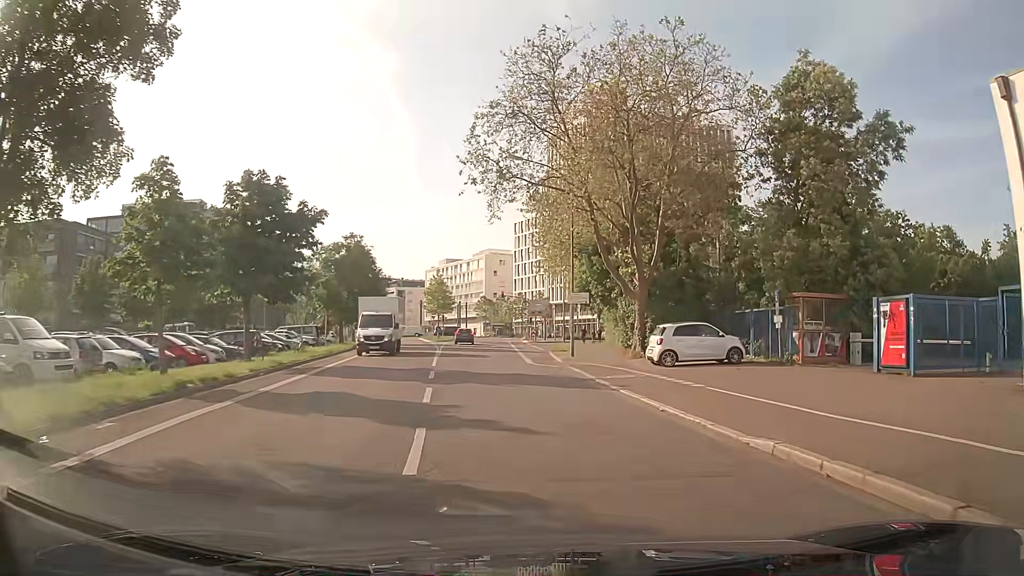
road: residential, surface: asphalt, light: Day
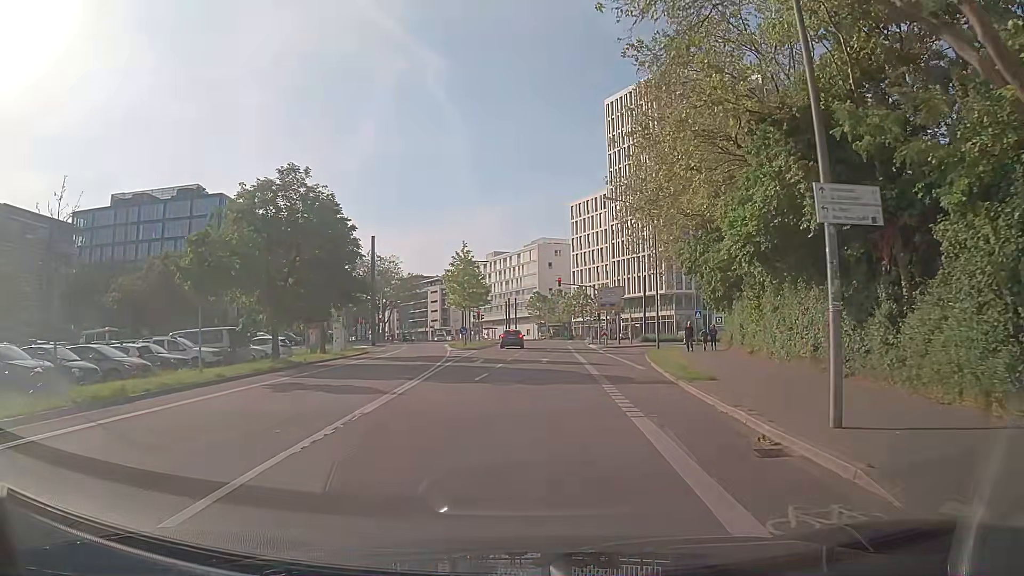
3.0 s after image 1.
(-1.3, +24.4) m; -5°
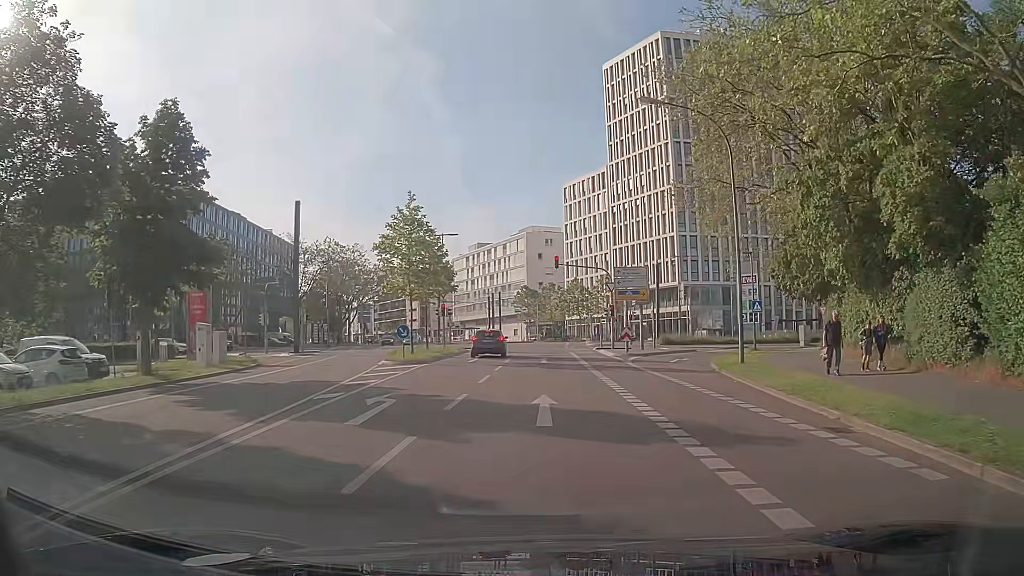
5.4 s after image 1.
(-0.1, +18.7) m; +1°
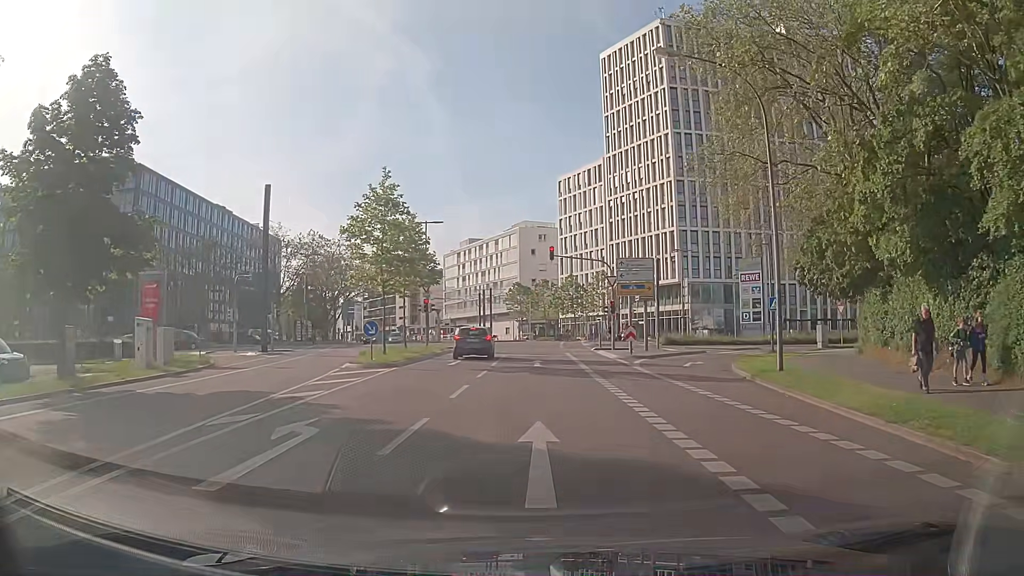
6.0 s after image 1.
(0.0, +4.5) m; +1°
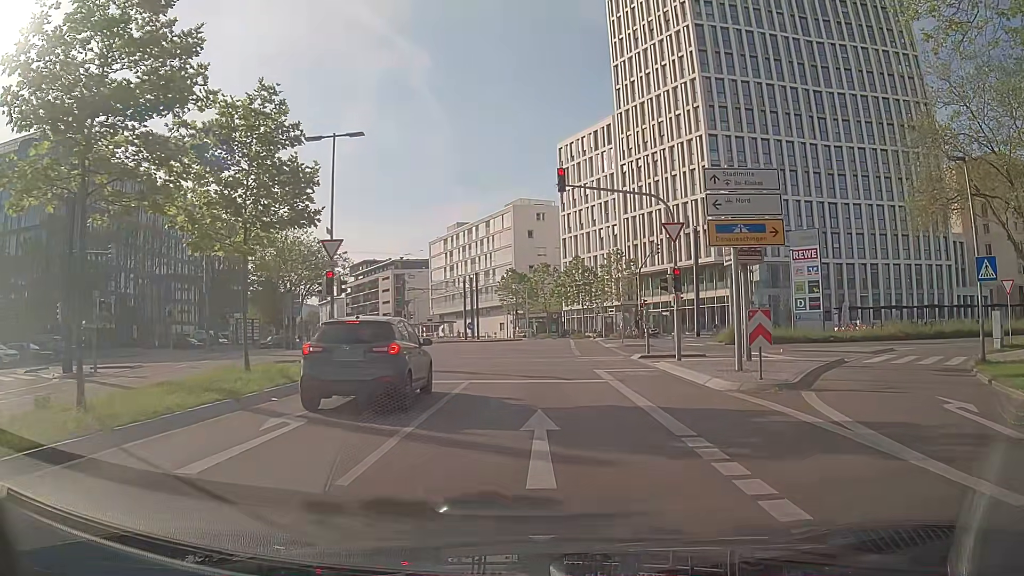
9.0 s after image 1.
(0.0, +19.4) m; 0°
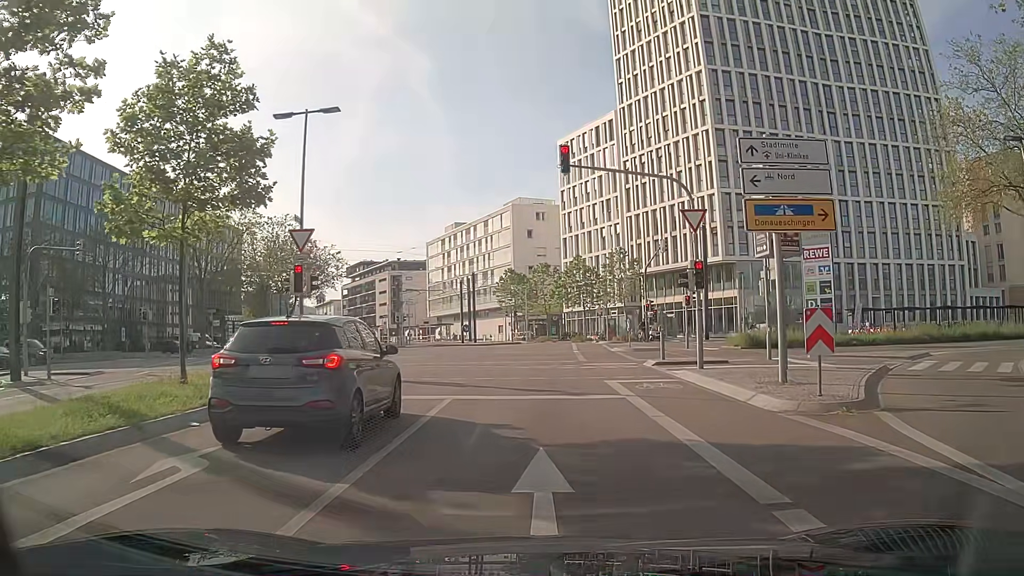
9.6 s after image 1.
(0.0, +3.1) m; +1°
